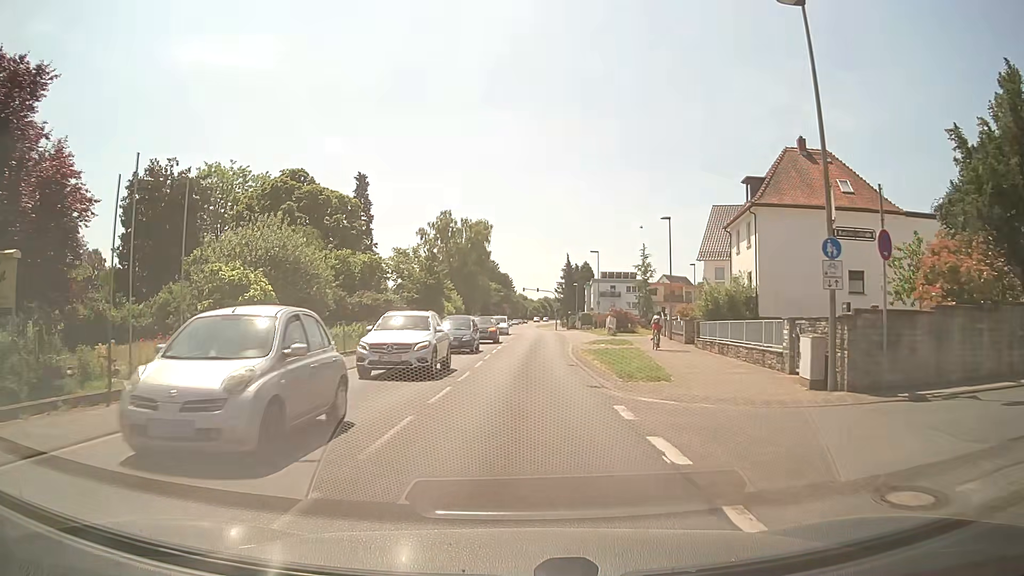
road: secondary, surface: asphalt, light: Day
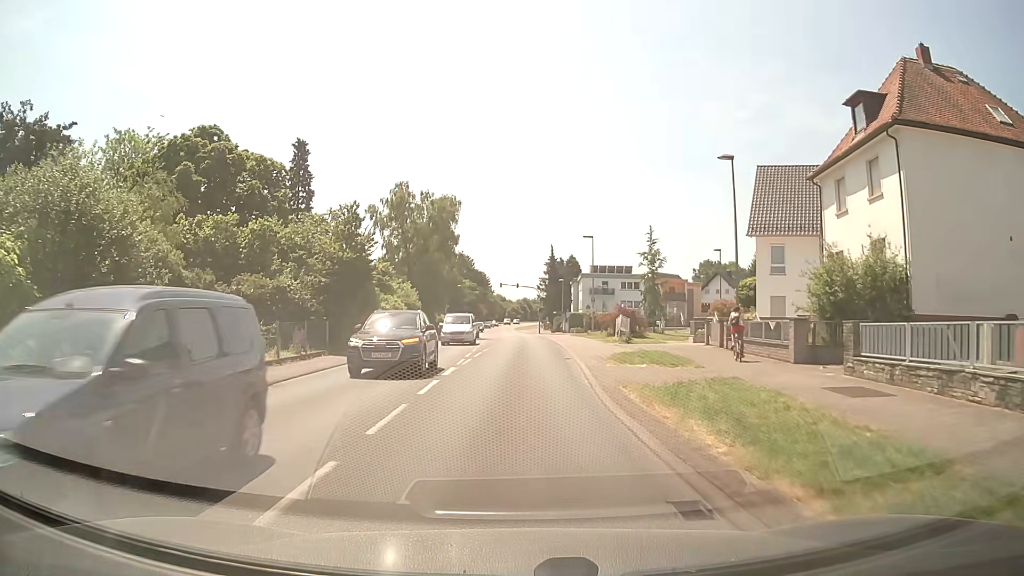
(+0.2, +16.8) m; +2°
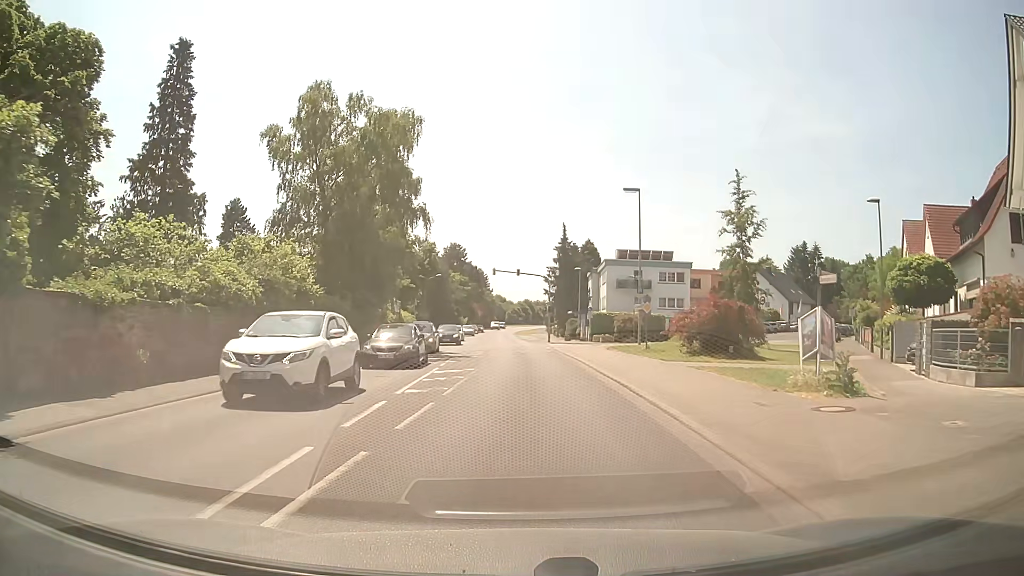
(0.0, +26.9) m; -1°
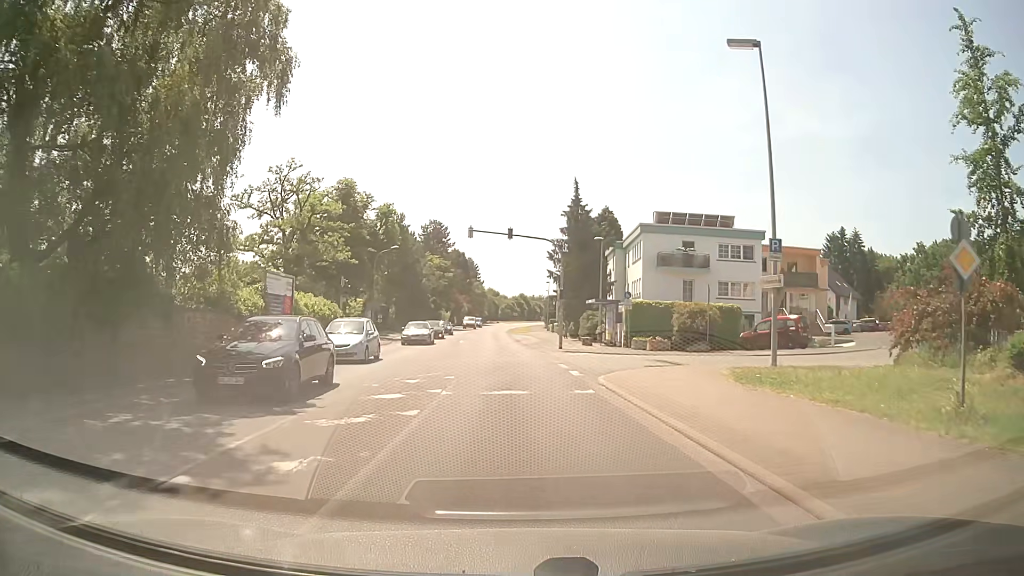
(+0.4, +23.8) m; 0°
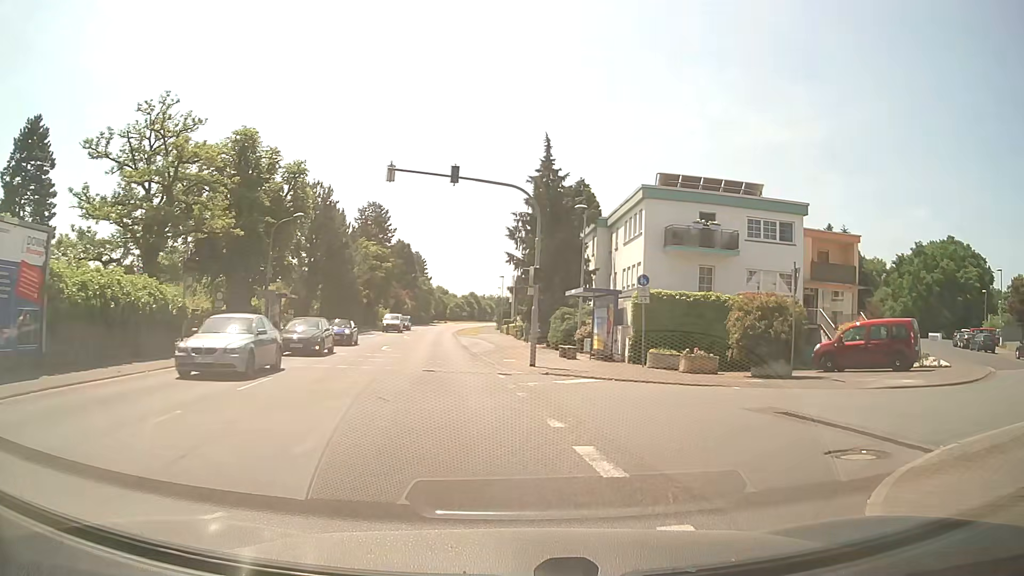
(+0.1, +14.3) m; +5°
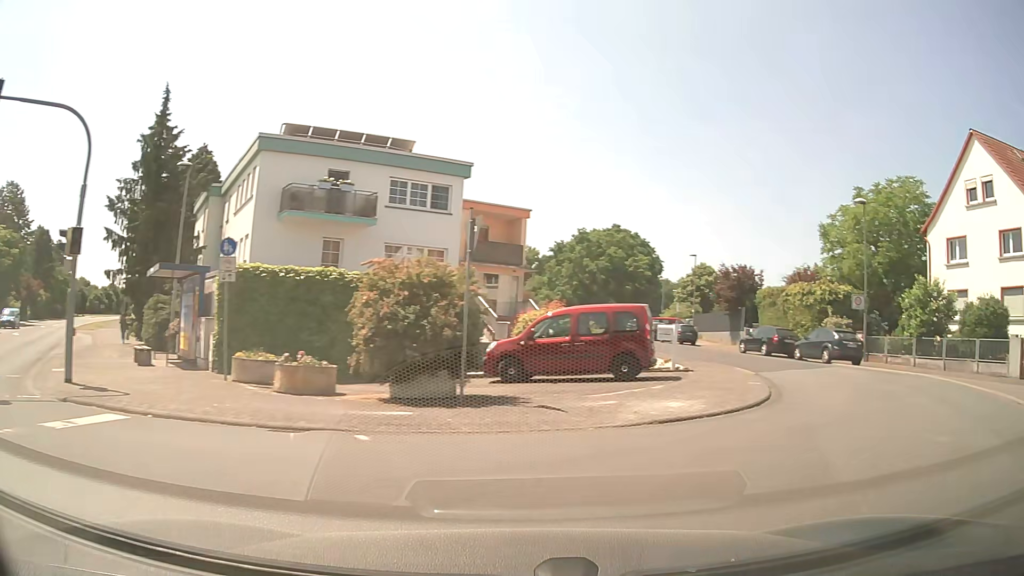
(+1.8, +7.8) m; +31°
